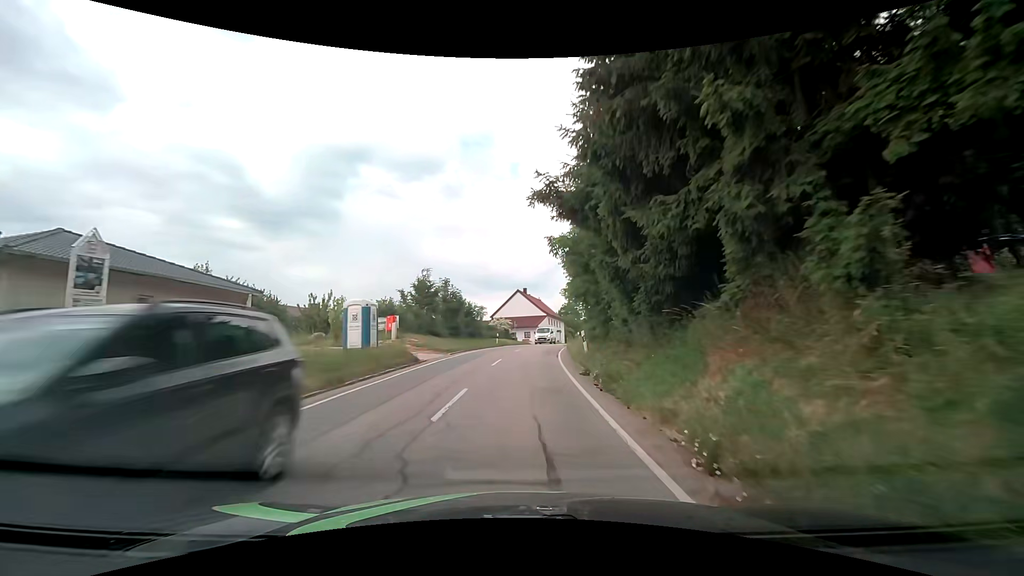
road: secondary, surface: asphalt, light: Day
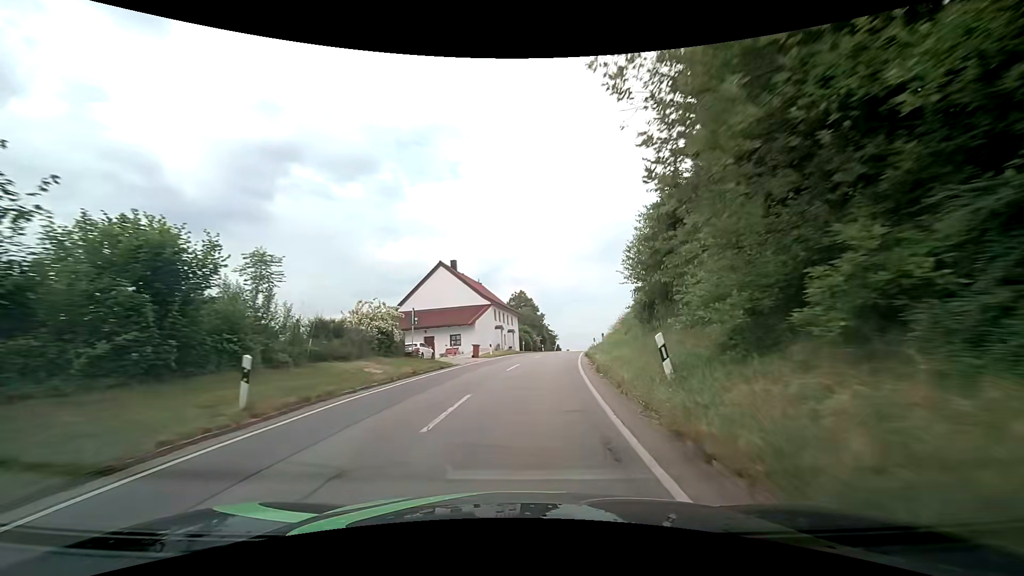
(+1.5, +36.0) m; +6°
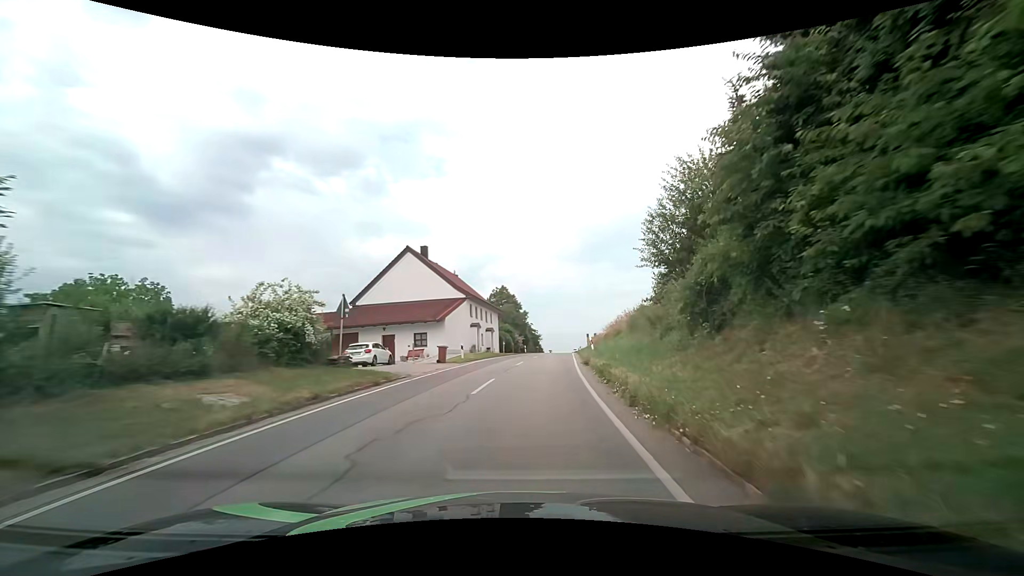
(+0.1, +7.3) m; +2°
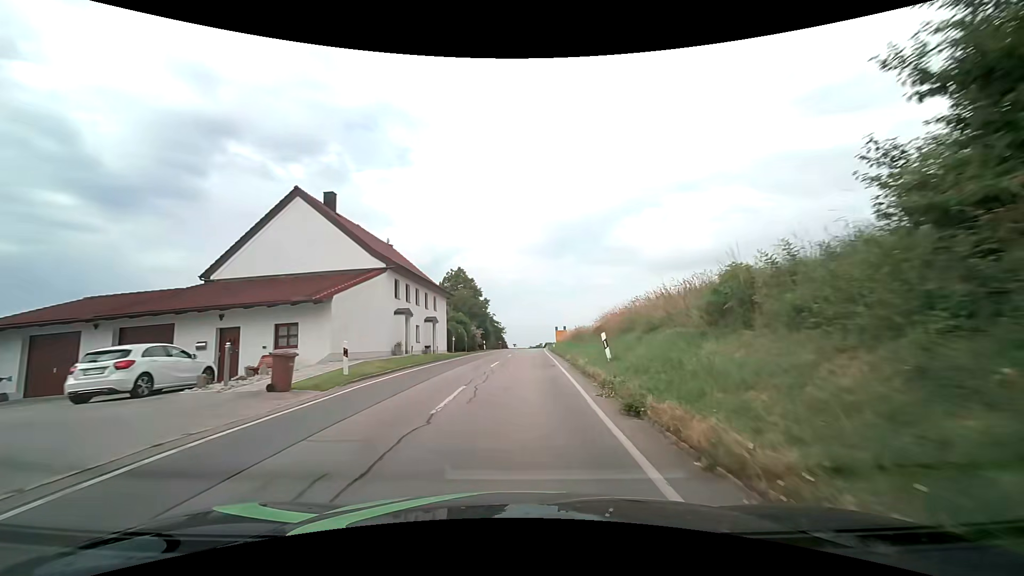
(+0.5, +14.8) m; +4°
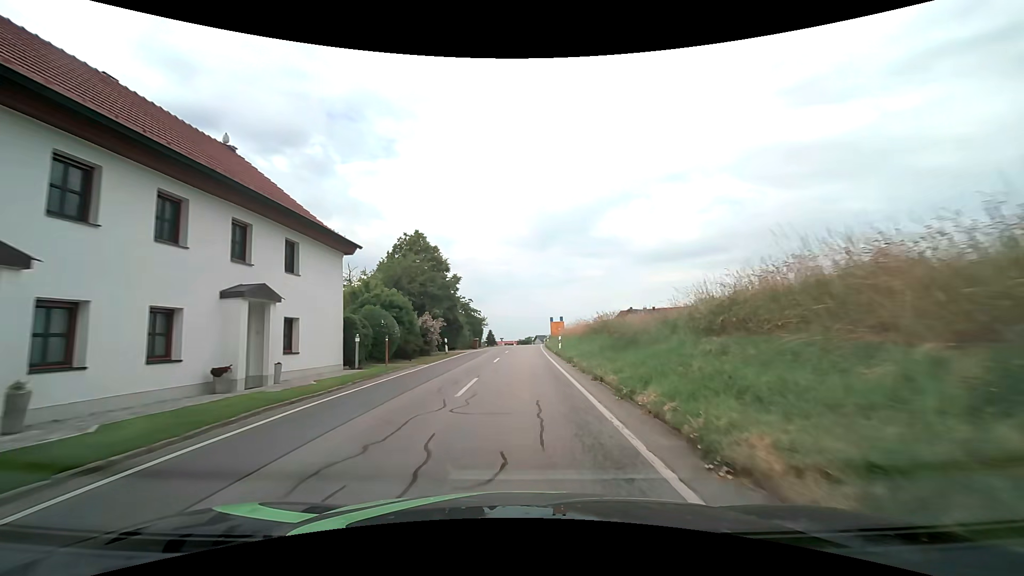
(+0.3, +21.3) m; +1°
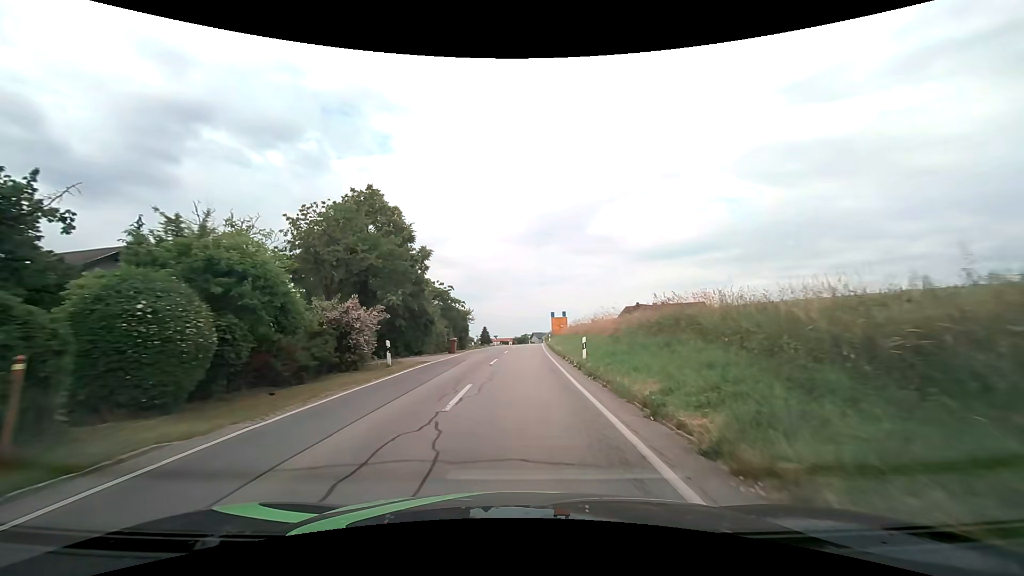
(+0.1, +14.0) m; 0°
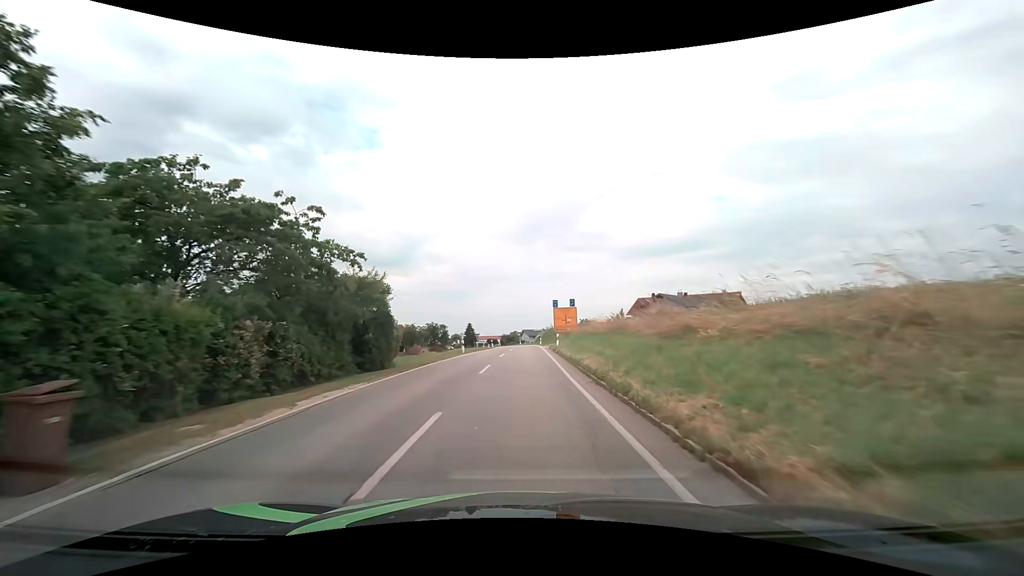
(+0.3, +28.0) m; +1°
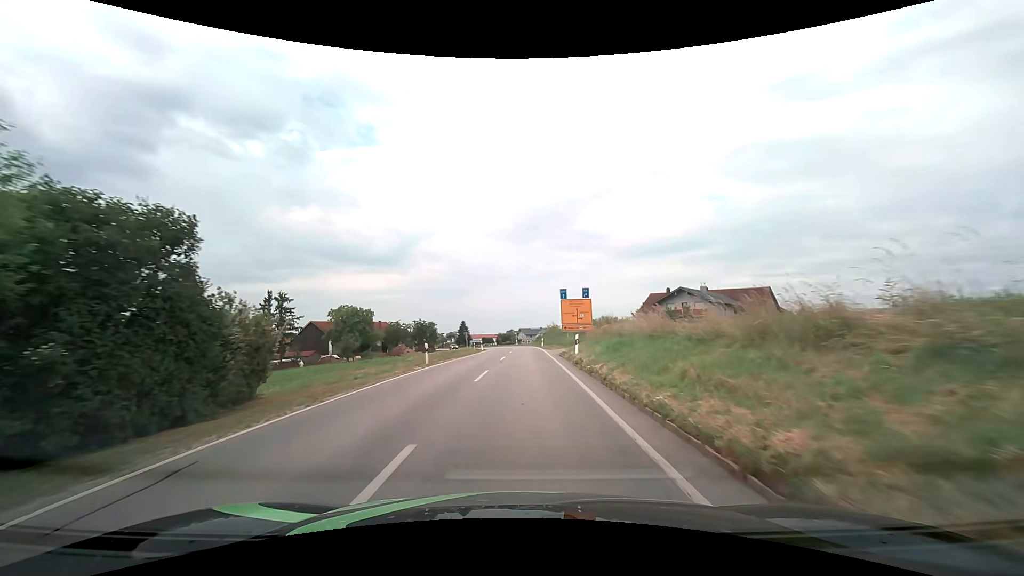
(0.0, +14.1) m; 0°
